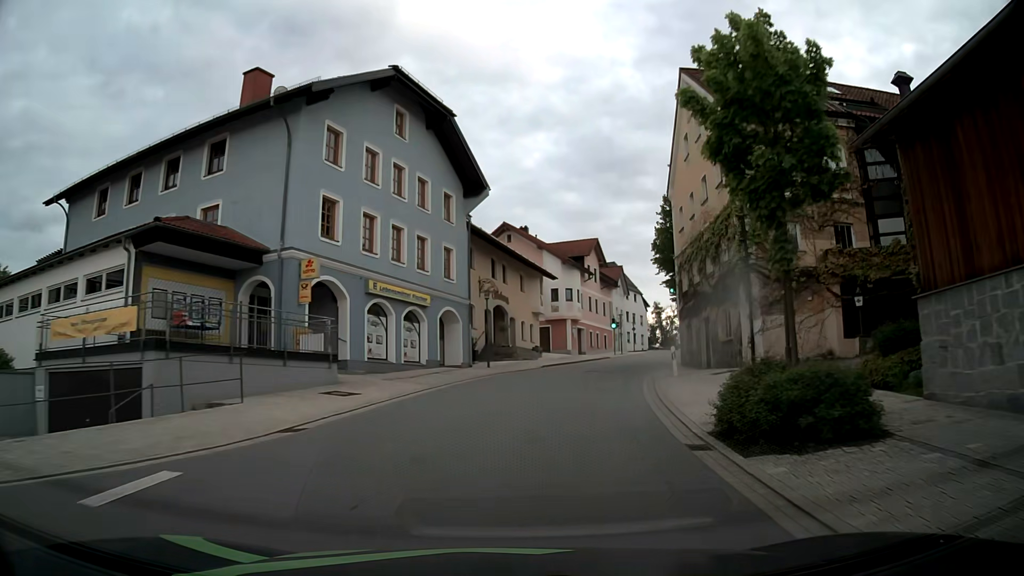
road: tertiary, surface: asphalt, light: Day
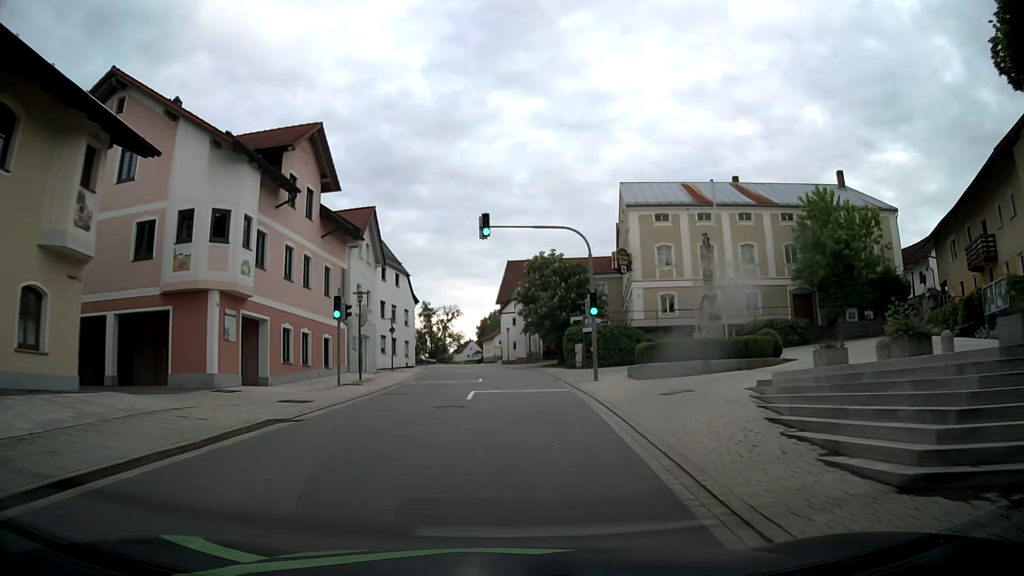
(+6.8, +36.1) m; +20°
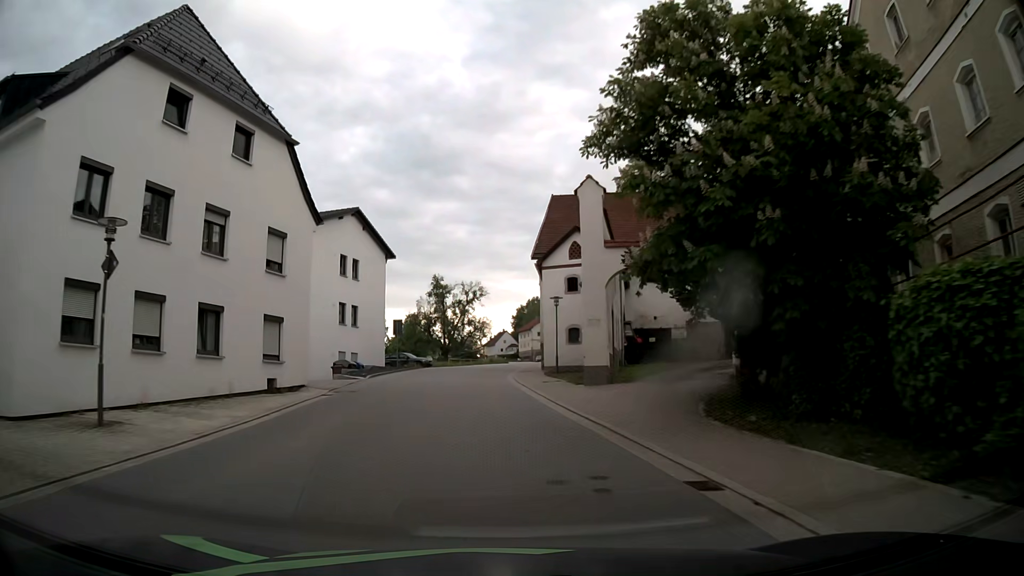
(+0.2, +38.0) m; -2°
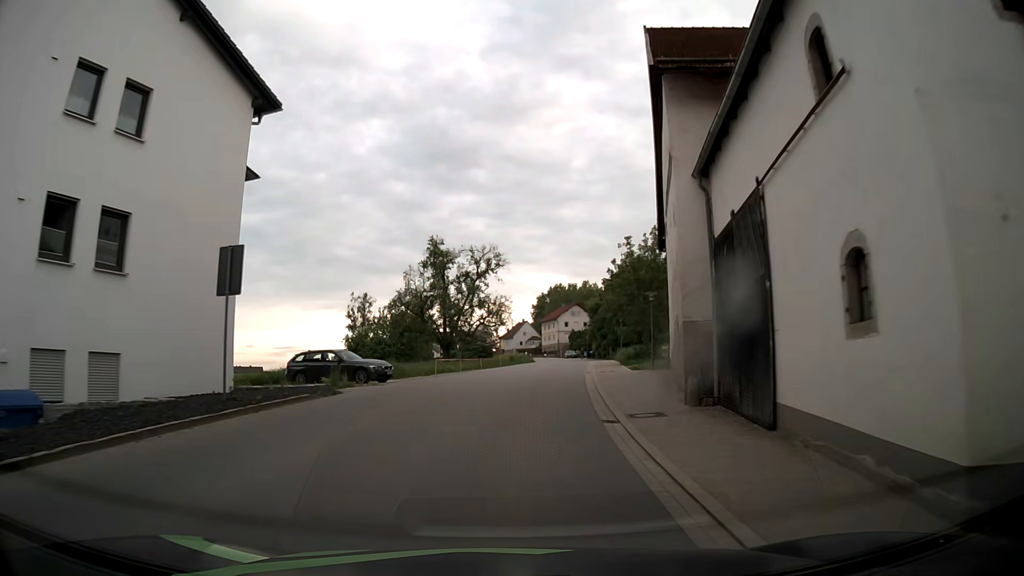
(-1.3, +30.6) m; -2°
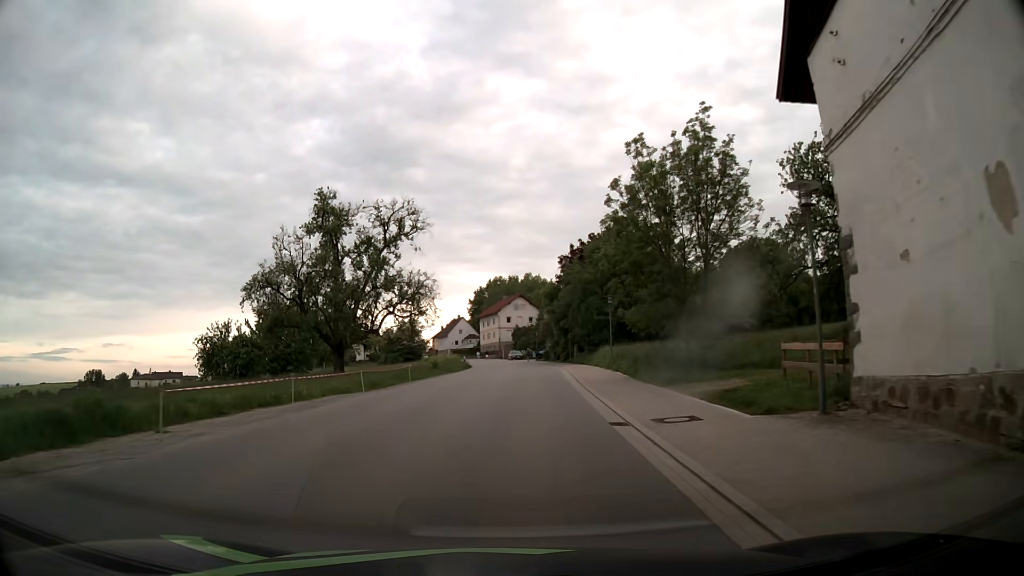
(+1.0, +23.0) m; +5°
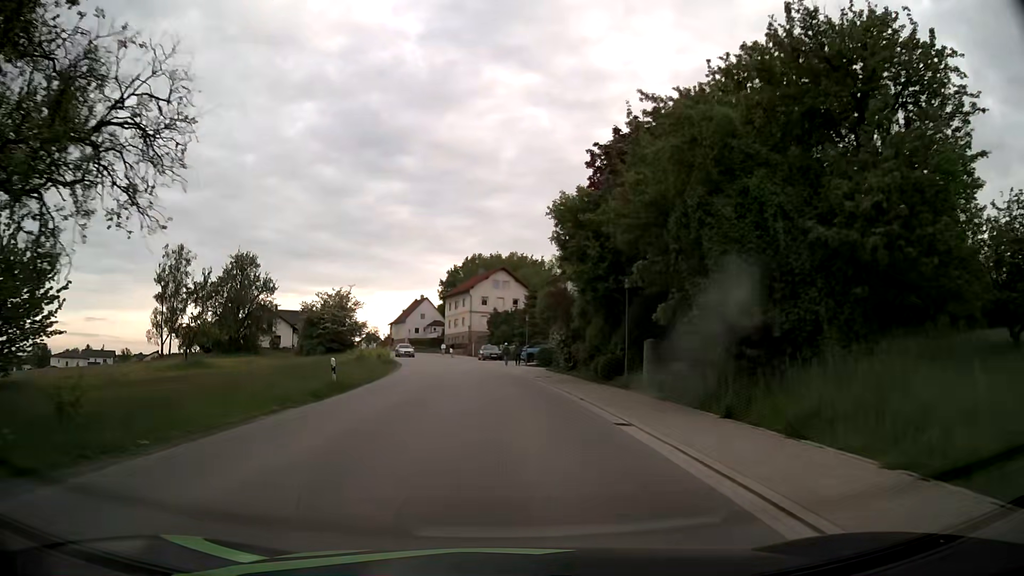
(+1.1, +38.3) m; +2°
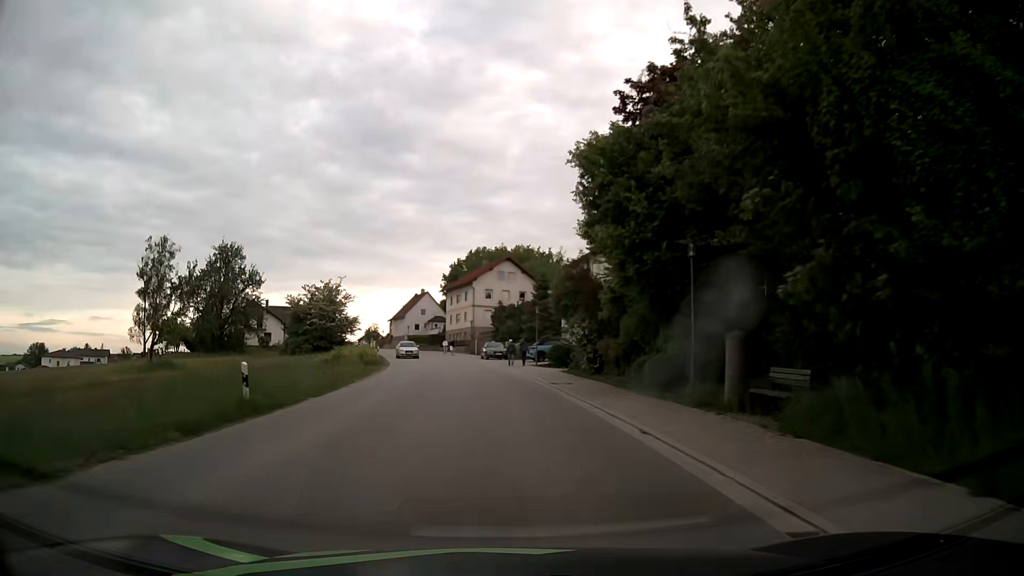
(0.0, +7.7) m; -1°
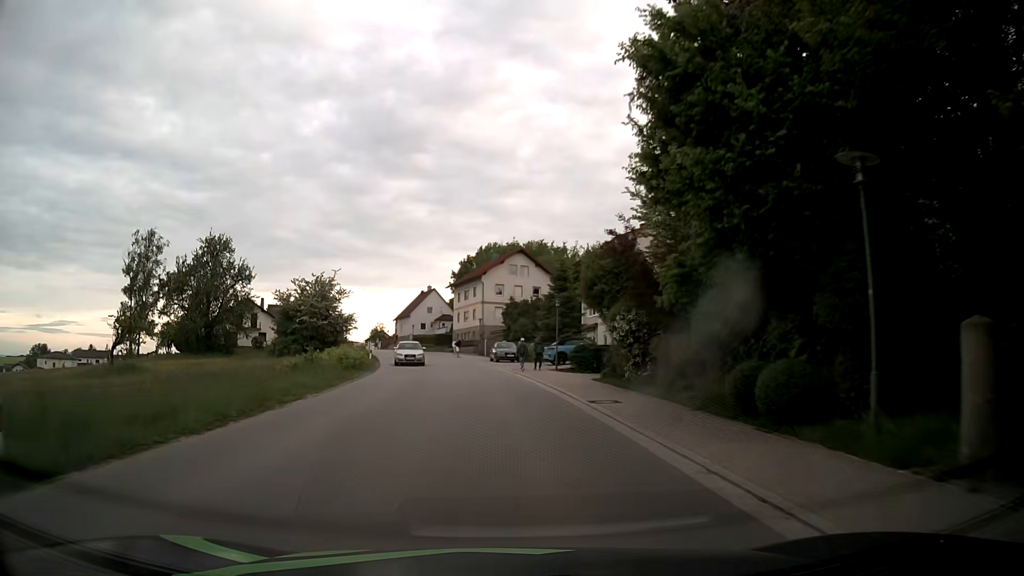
(0.0, +7.7) m; -1°
(0, +10) (0, +20) (-1, +30) (-2, +40) (-4, +50) (-6, +60) (-8, +69) (-11, +79) (-13, +89) (-16, +98) m
